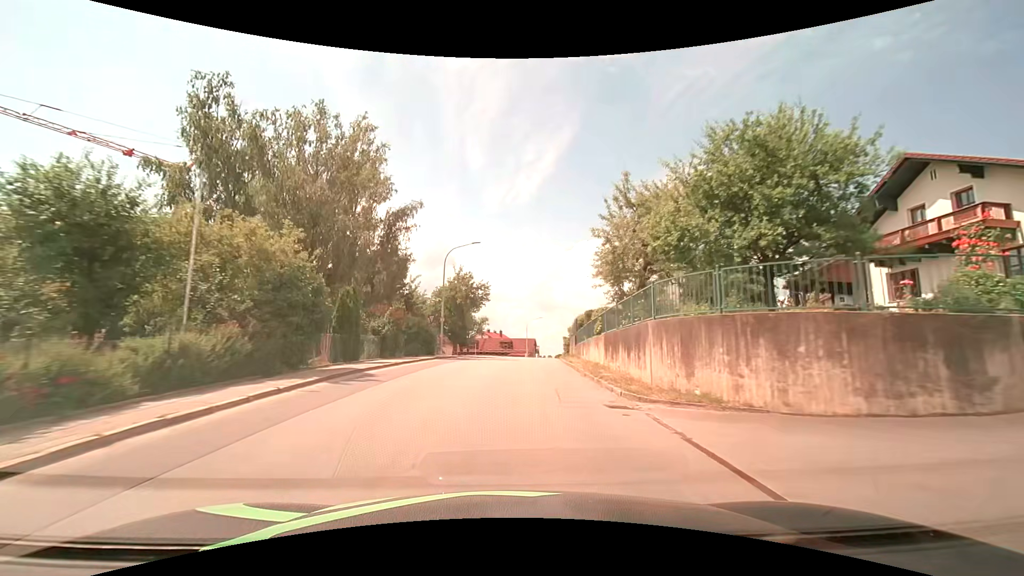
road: tertiary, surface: asphalt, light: Day
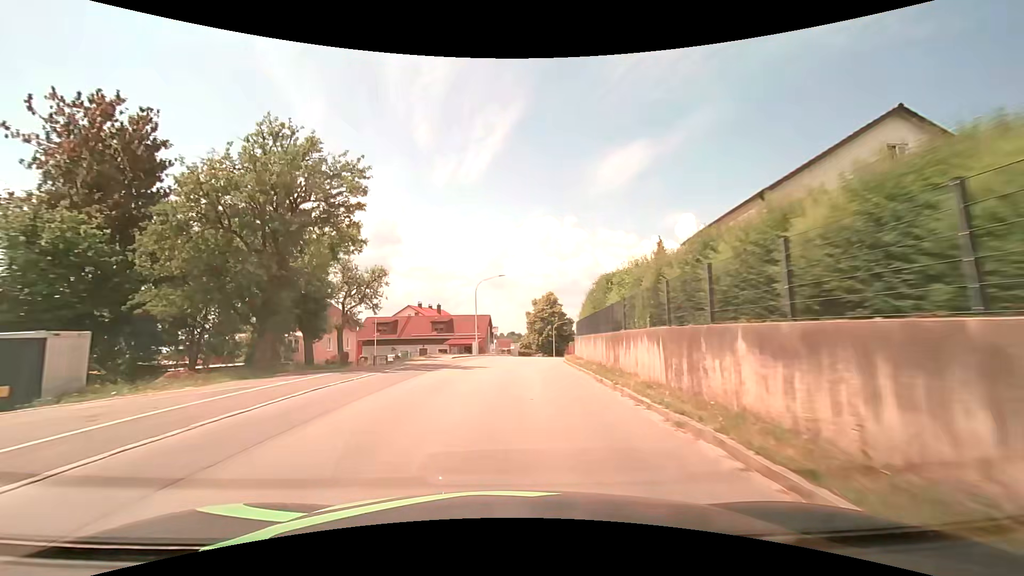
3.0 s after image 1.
(+1.5, +39.9) m; +5°
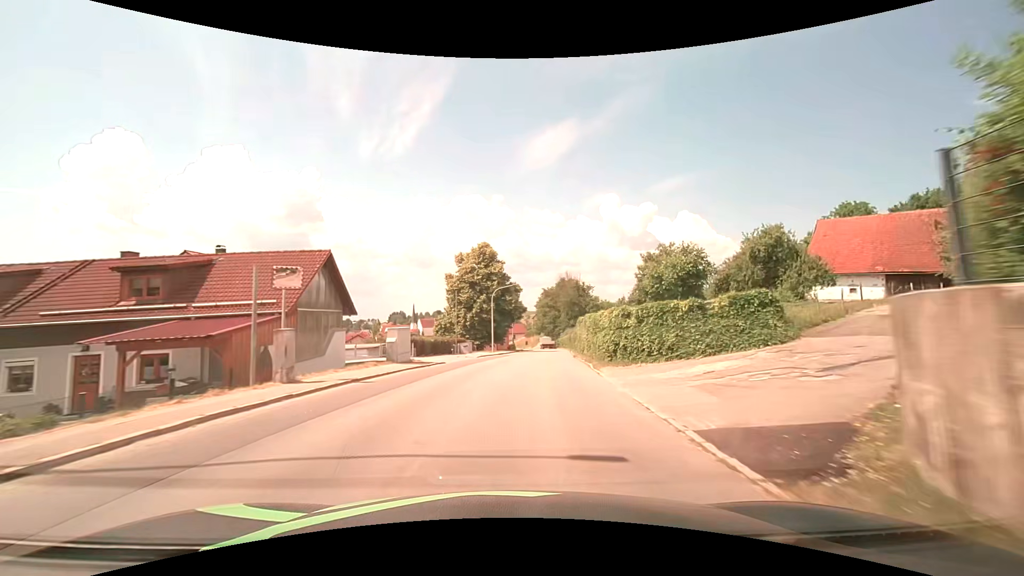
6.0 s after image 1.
(+2.4, +40.7) m; +8°
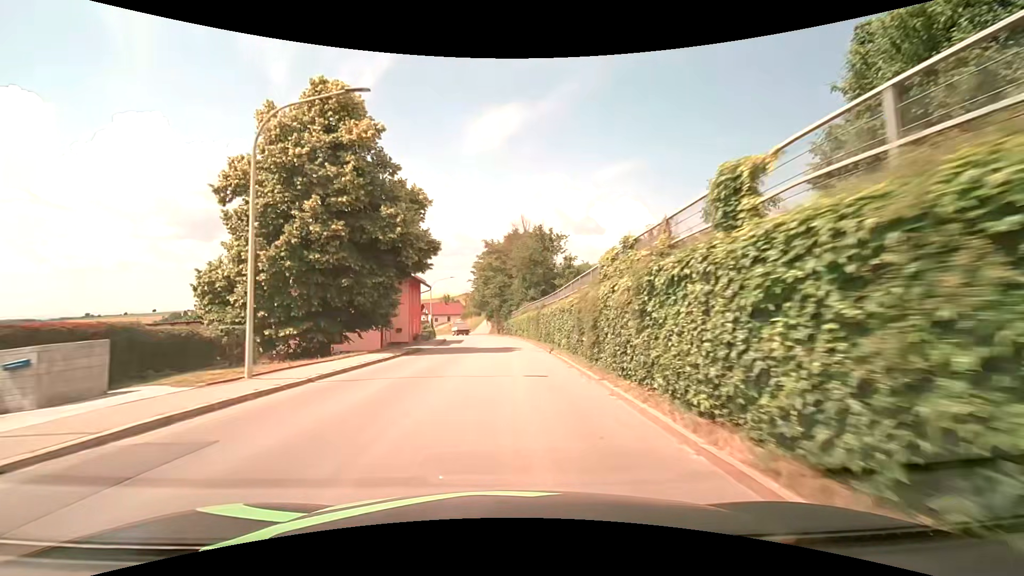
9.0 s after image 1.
(+3.4, +41.0) m; +7°
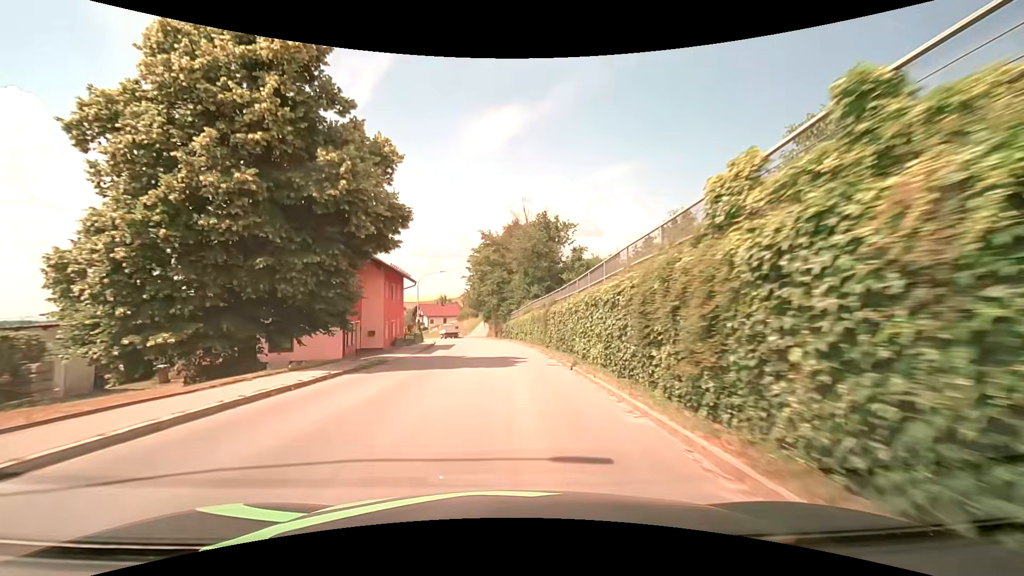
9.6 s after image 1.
(0.0, +8.2) m; 0°
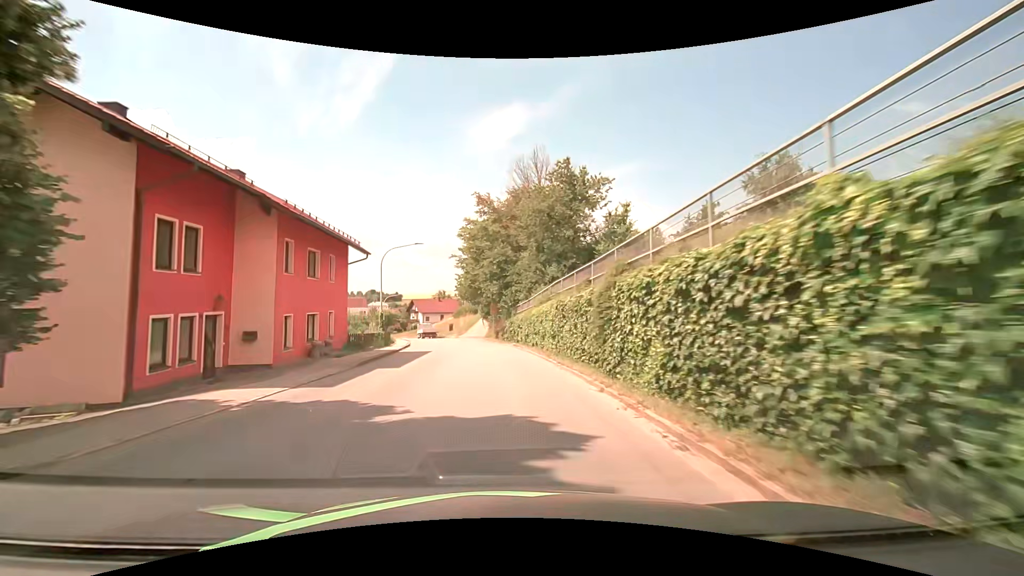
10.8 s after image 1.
(0.0, +16.2) m; -1°
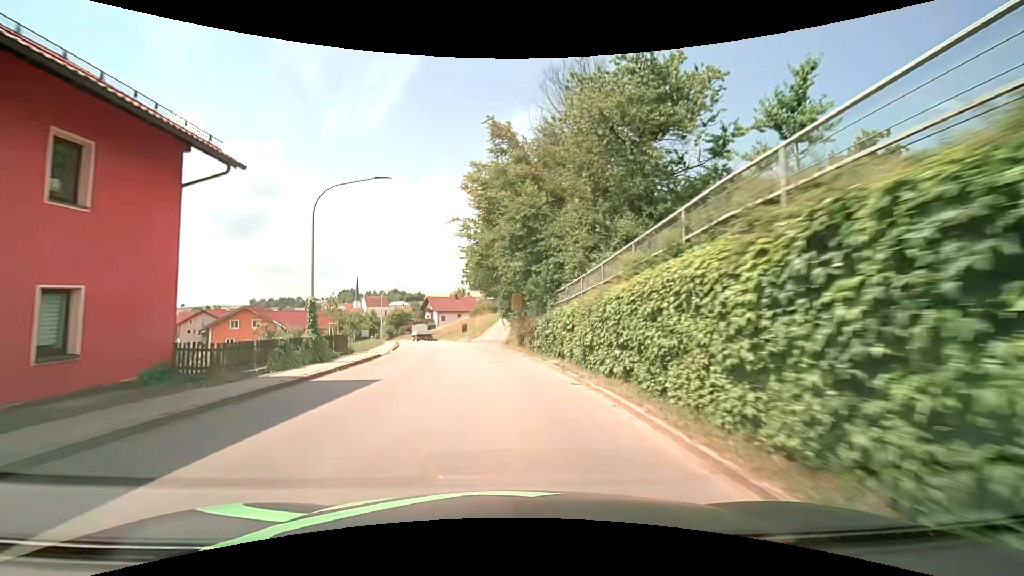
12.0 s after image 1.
(-0.2, +16.0) m; -2°
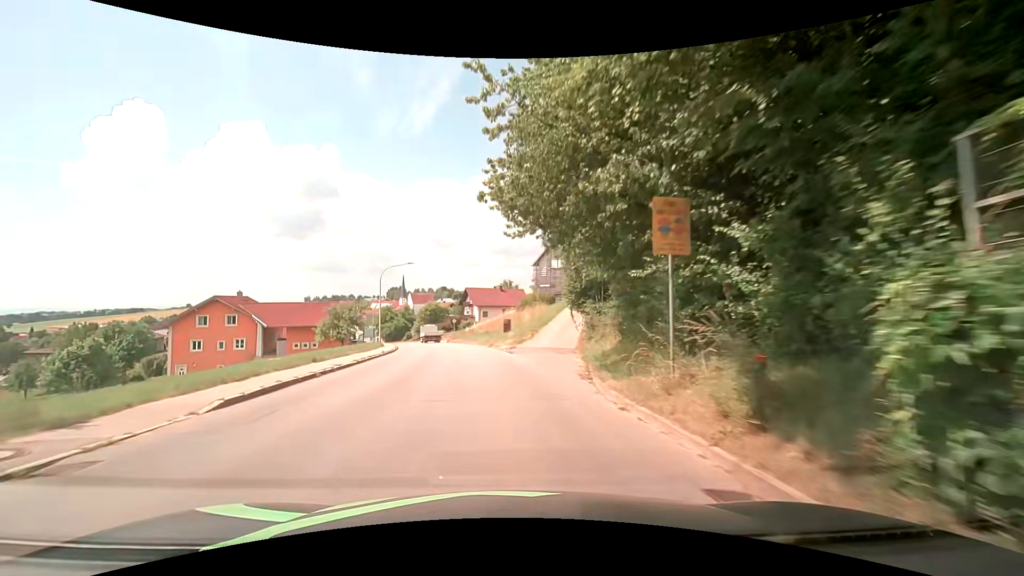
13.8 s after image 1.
(-1.2, +23.7) m; -6°
(0, +10) (-1, +20) (-2, +30) (-3, +40) (-5, +50) (-7, +59) (-10, +69) (-13, +79) (-17, +88) (-20, +97) m
